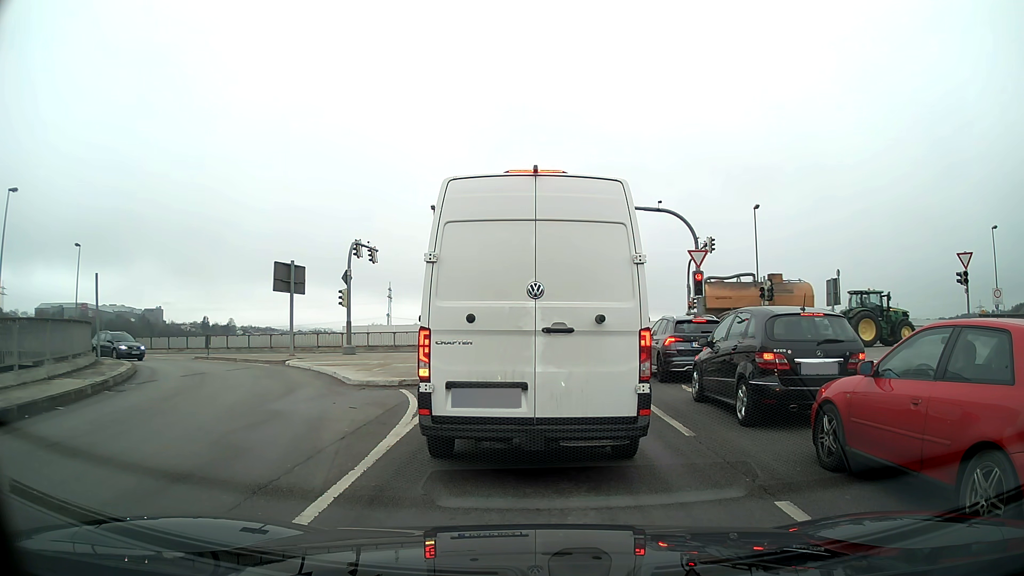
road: primary_link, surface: asphalt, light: Day
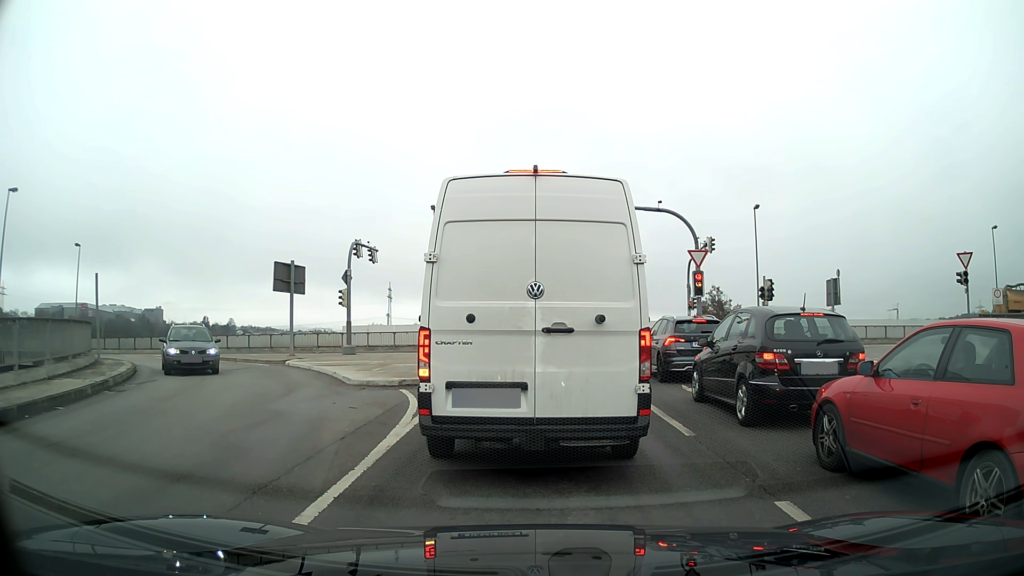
(0.0, 0.0) m; 0°
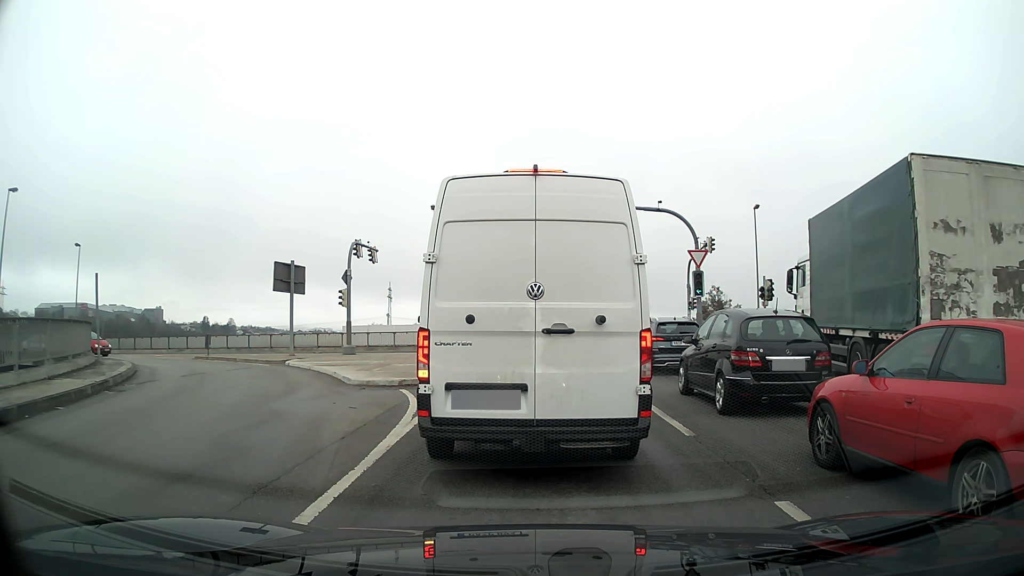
(0.0, 0.0) m; 0°
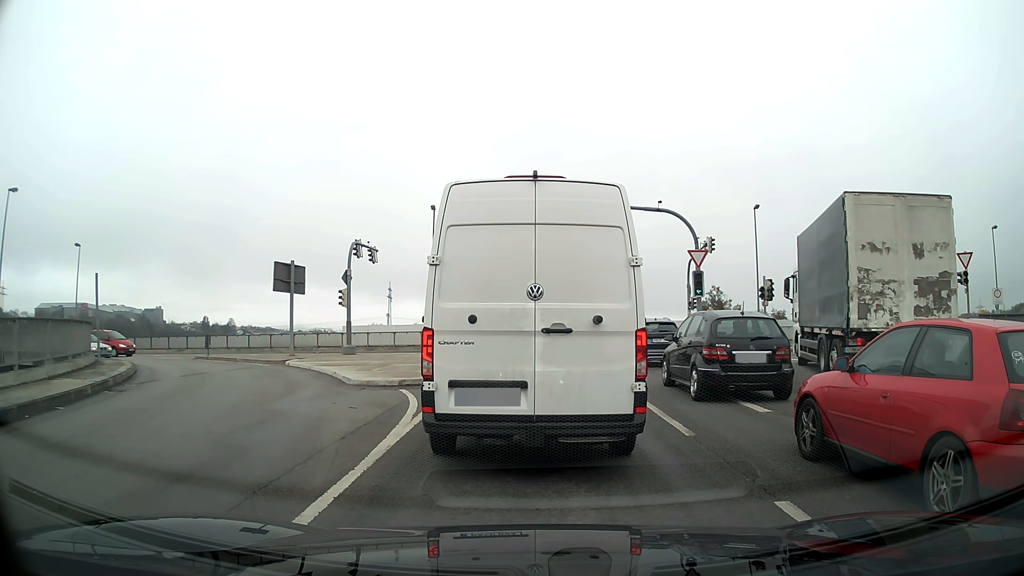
(0.0, 0.0) m; 0°
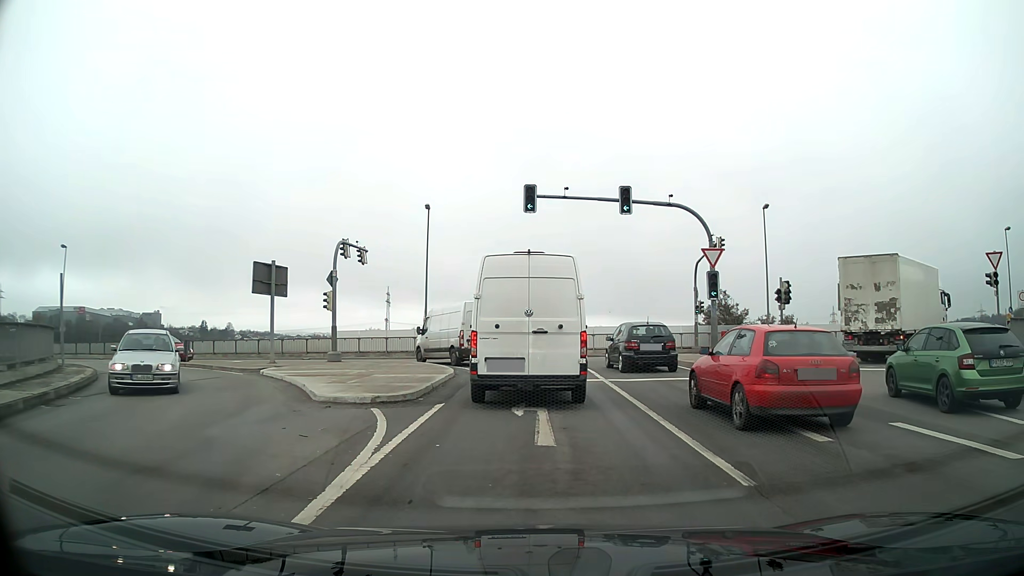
(0.0, +2.6) m; 0°
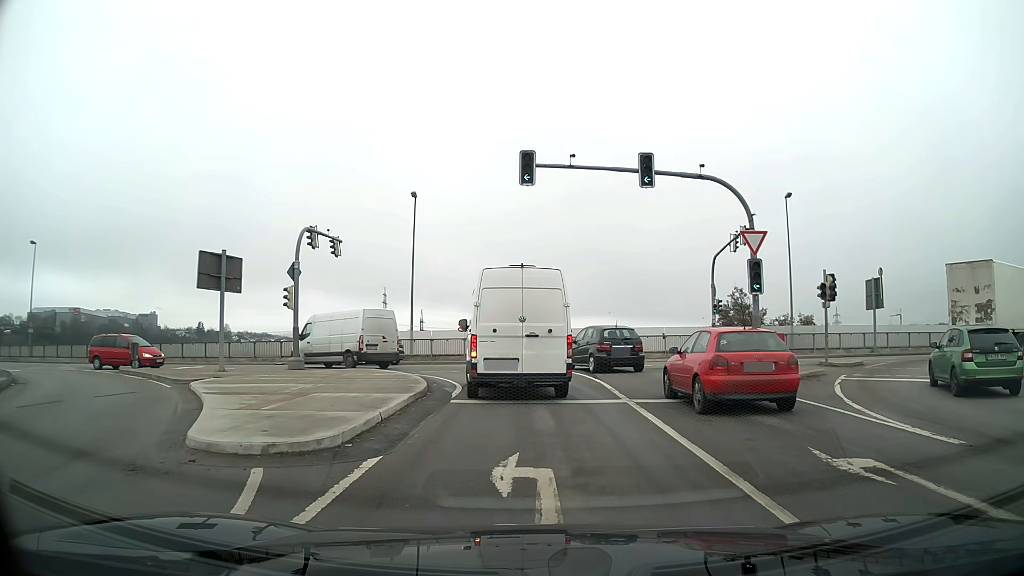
(0.0, +5.1) m; 0°
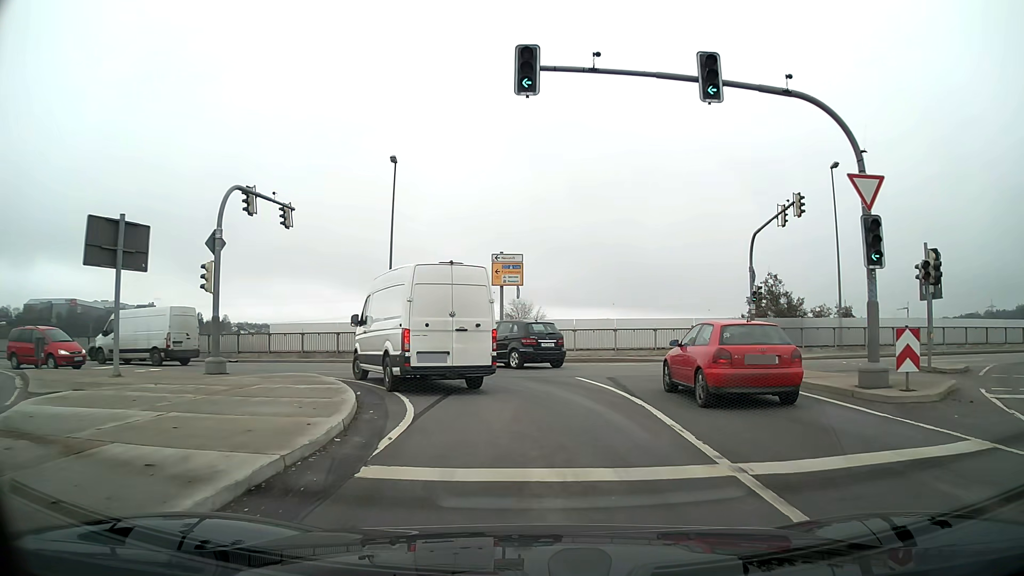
(0.0, +7.1) m; 0°
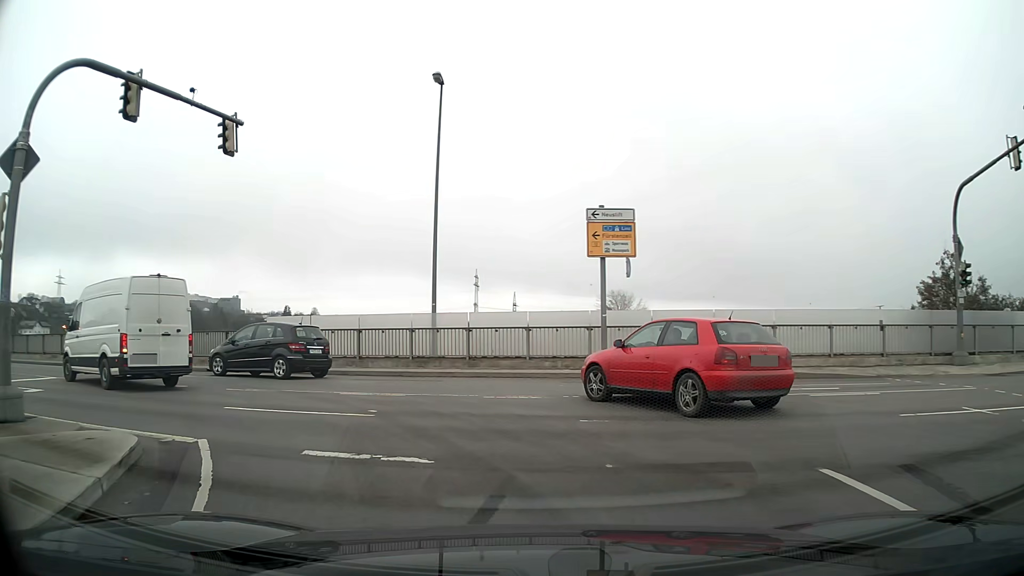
(-0.8, +11.4) m; -13°
